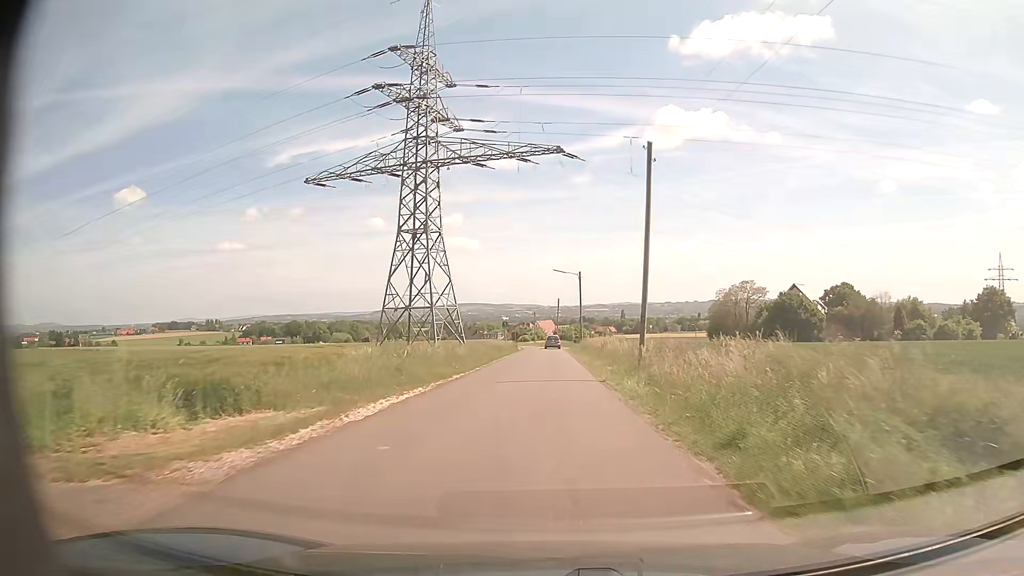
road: unclassified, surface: asphalt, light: Day
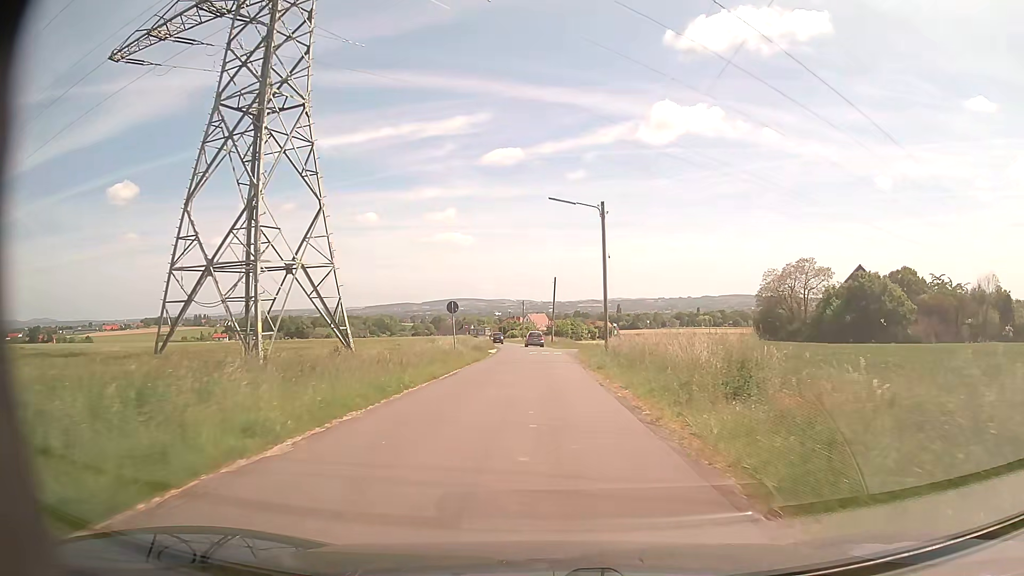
(+0.2, +32.4) m; +1°
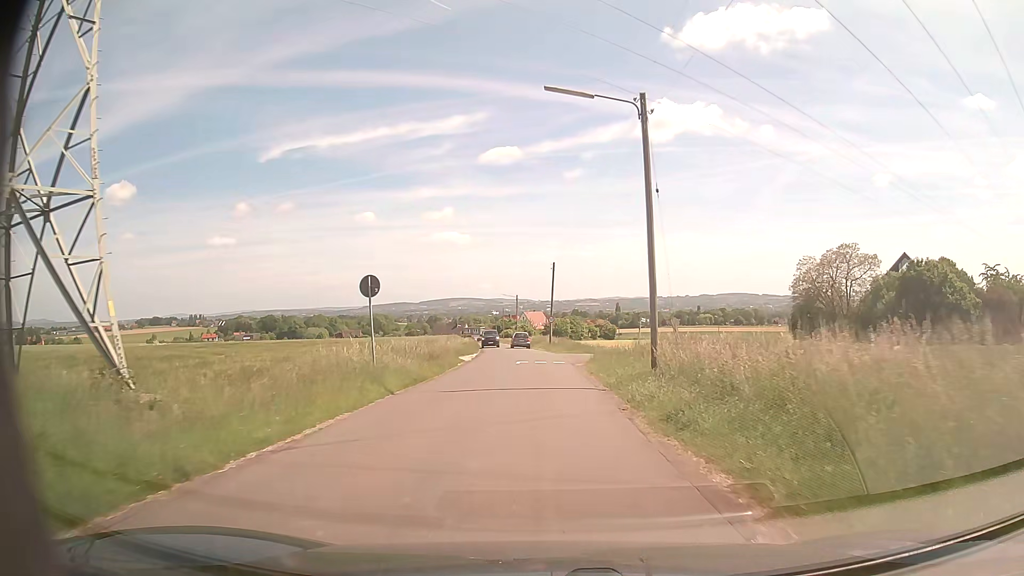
(0.0, +14.7) m; 0°
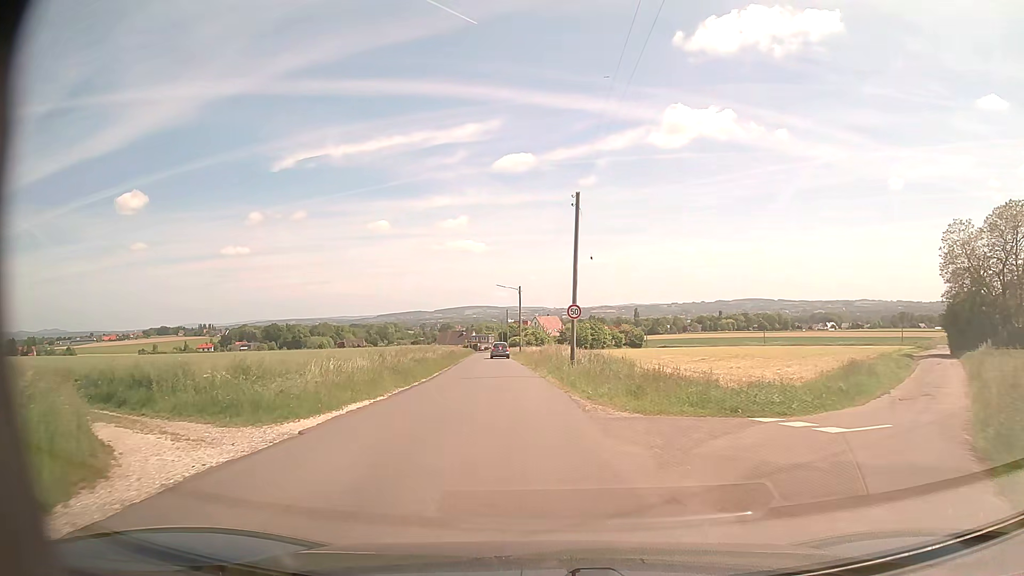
(0.0, +31.3) m; -2°
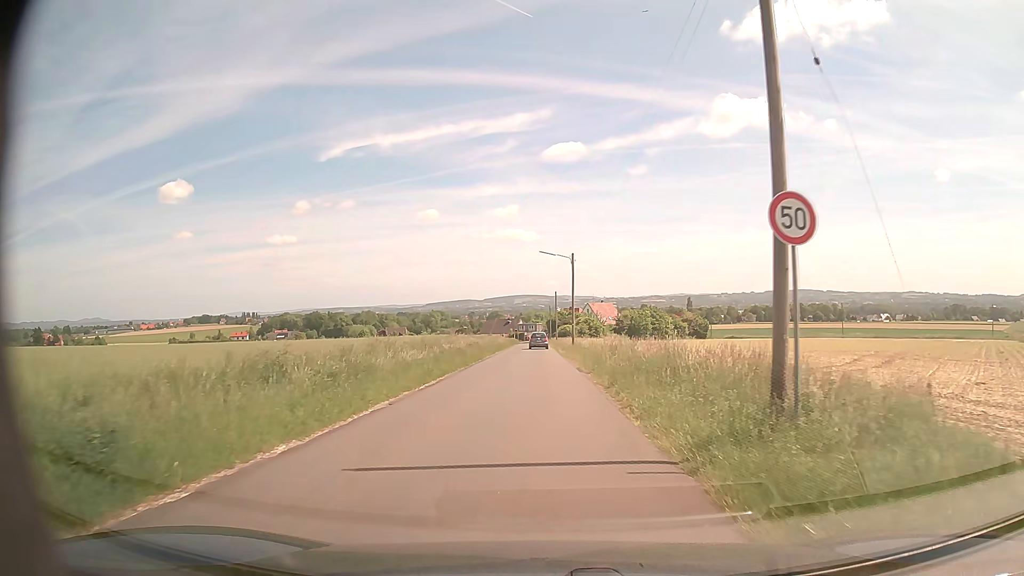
(-0.8, +20.3) m; -4°
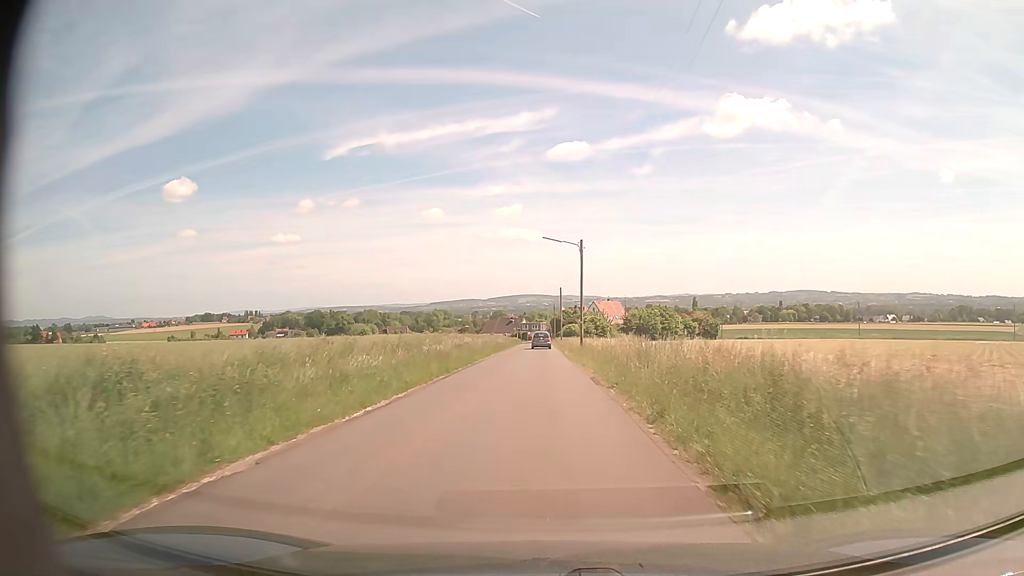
(0.0, +7.1) m; 0°
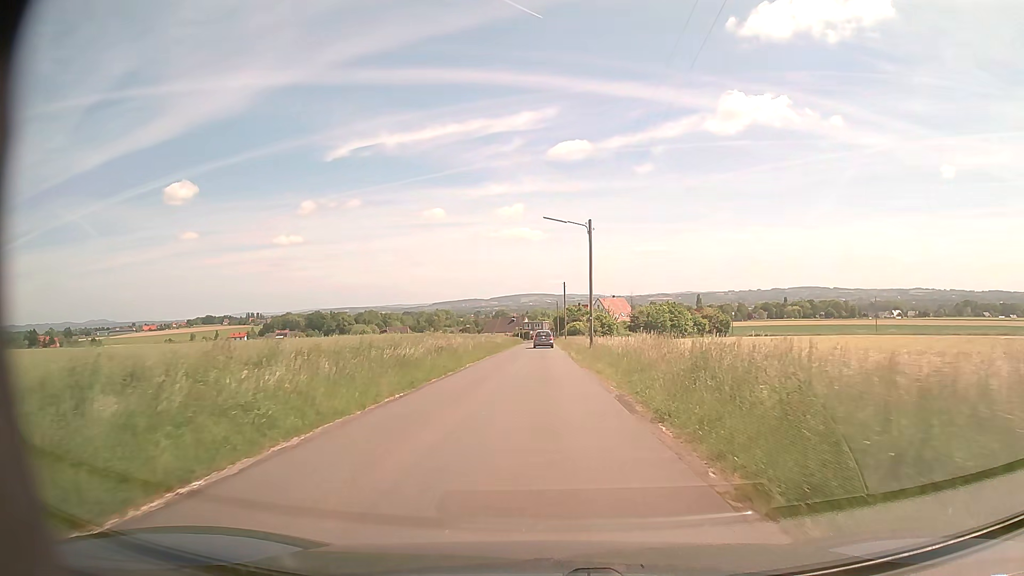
(0.0, +7.3) m; 0°
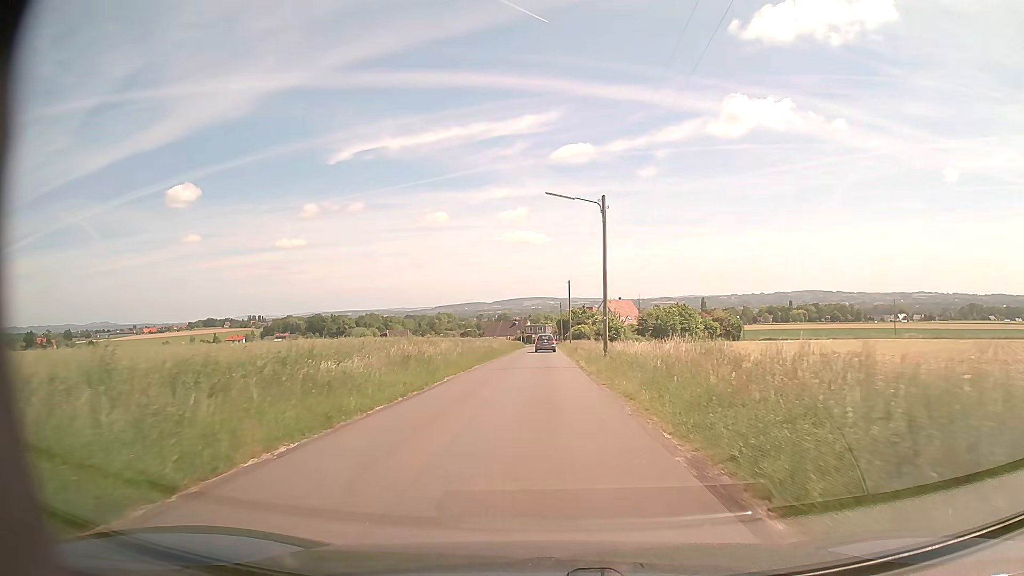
(0.0, +7.4) m; 0°
(0, +10) (0, +20) (0, +30) (0, +40) (0, +50) (0, +60) (0, +70) (0, +80) (0, +90) (0, +100) m
